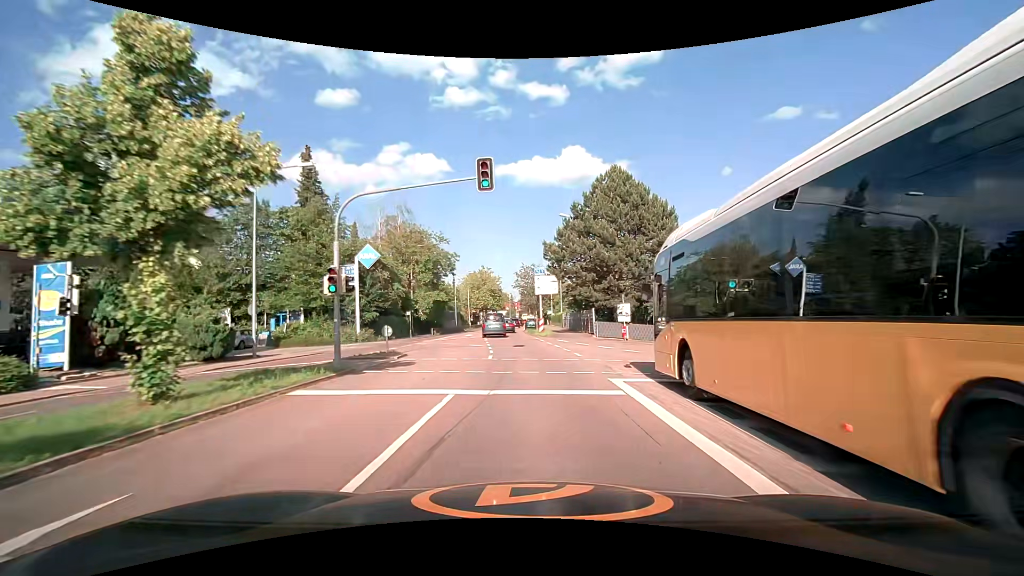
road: secondary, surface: asphalt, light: Day
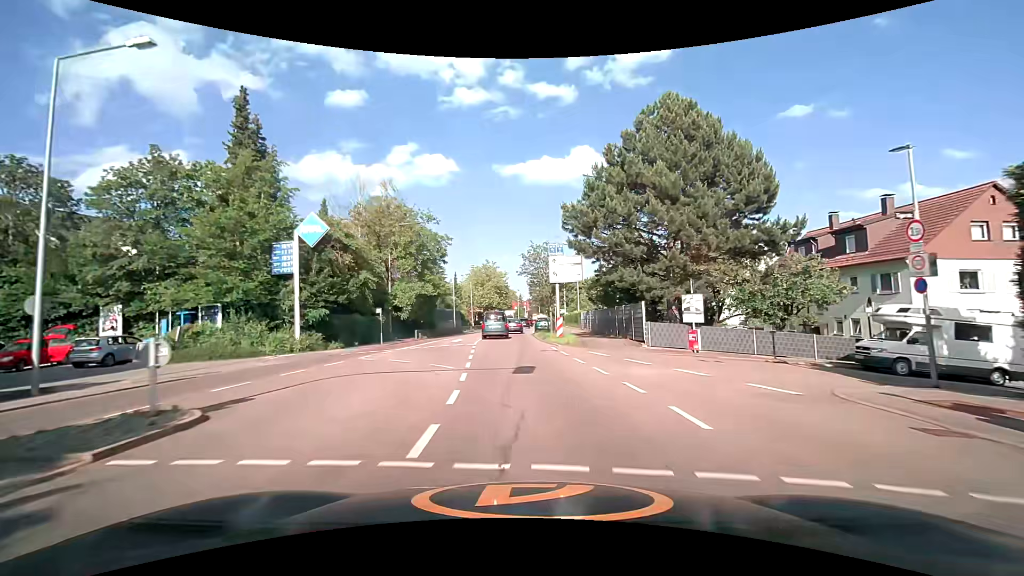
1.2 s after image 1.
(-0.1, +12.6) m; -1°
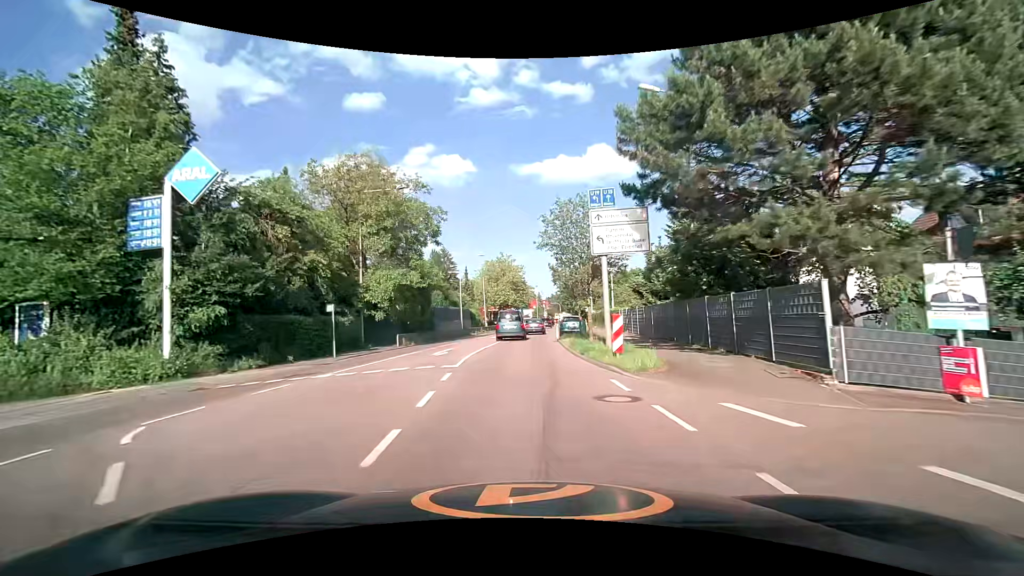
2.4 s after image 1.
(-0.2, +12.1) m; -3°
(0, +10) (0, +20) (0, +30) (+1, +40) (0, +50) (0, +60) (0, +70) (0, +80) (+1, +90) (+2, +100) m
